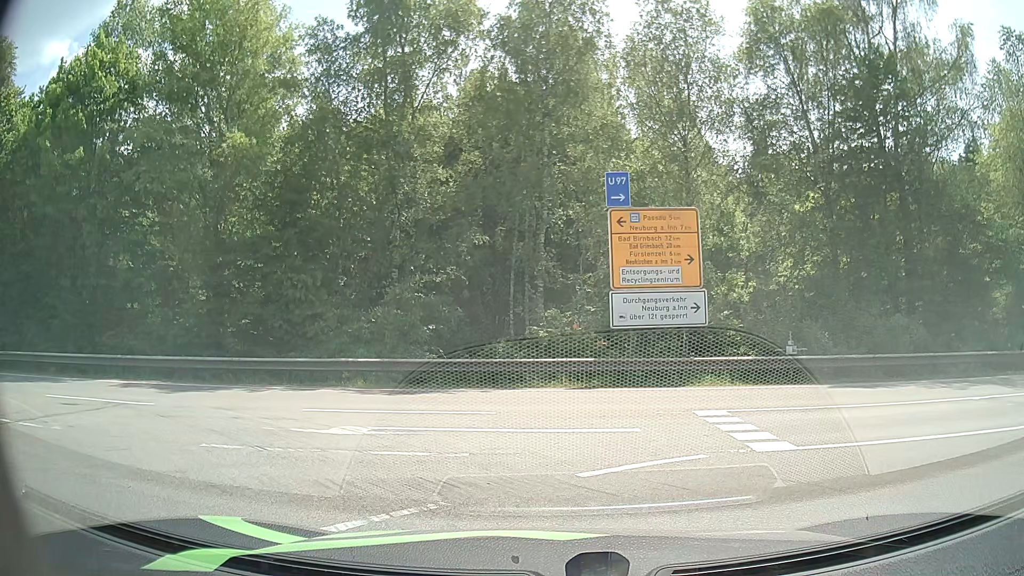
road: motorway_link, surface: asphalt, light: Day
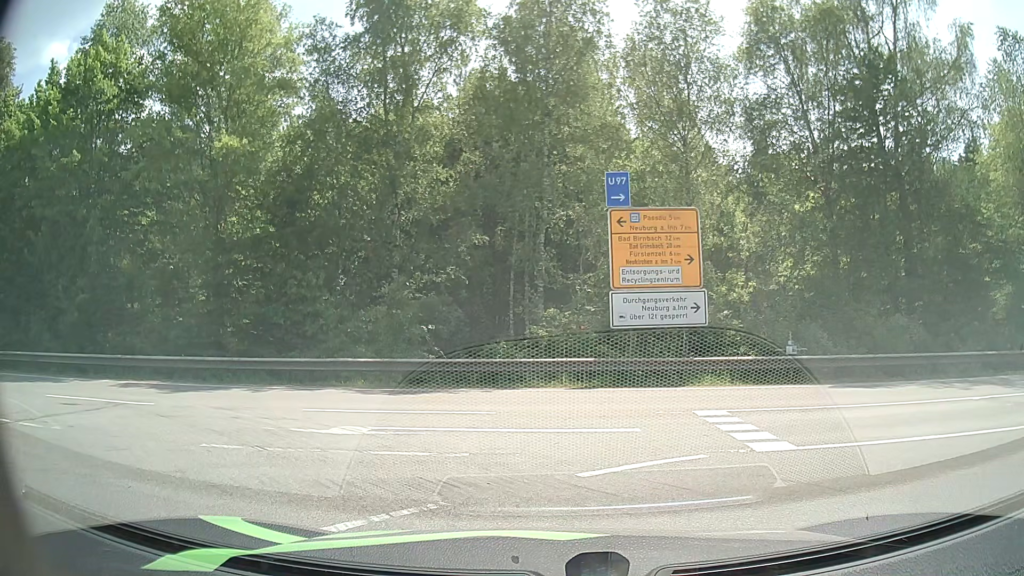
(0.0, 0.0) m; 0°
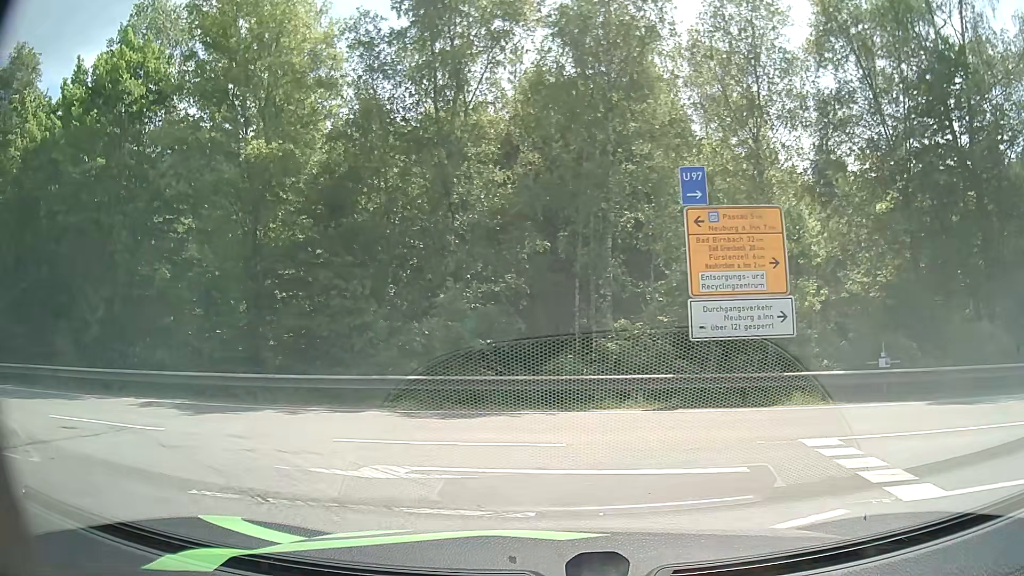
(-0.1, +1.9) m; -7°
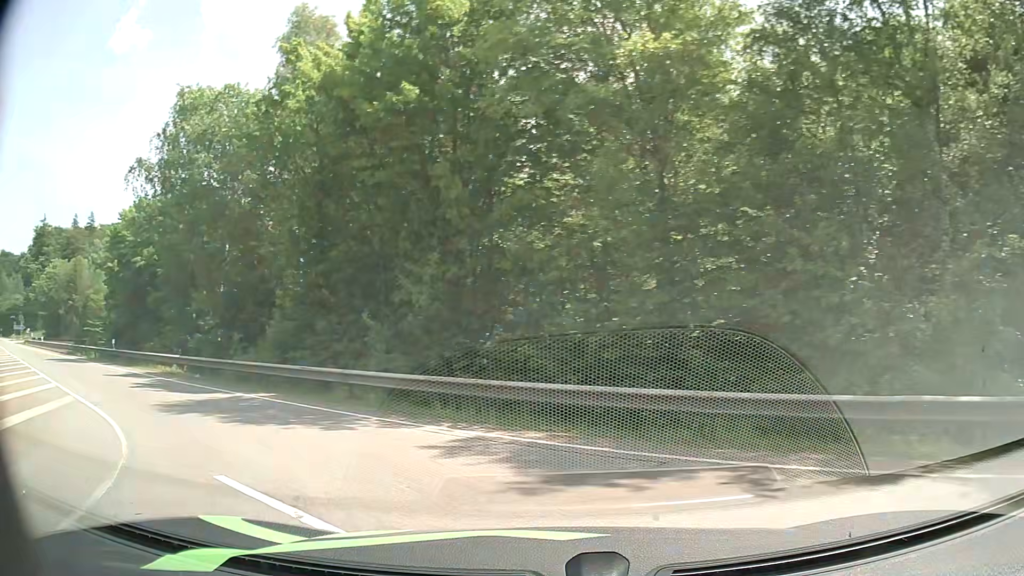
(-2.1, +6.8) m; -37°
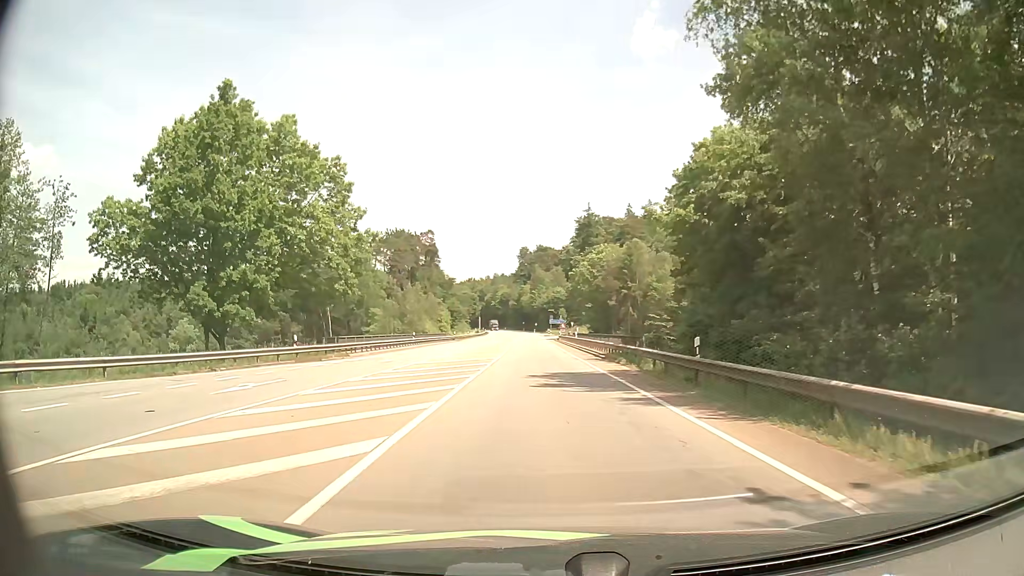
(-10.8, +16.8) m; -48°
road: secondary
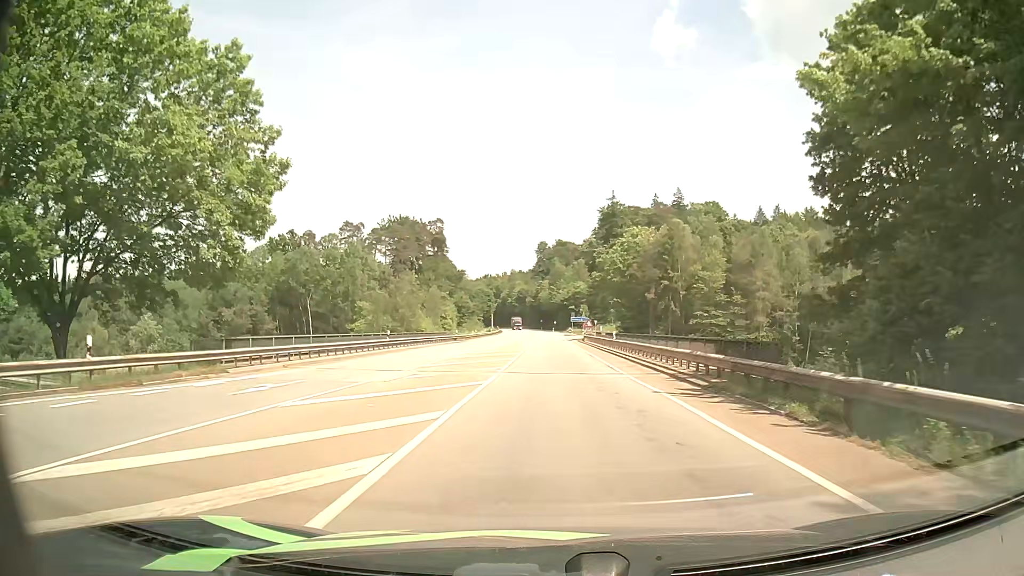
(-0.3, +18.1) m; -1°
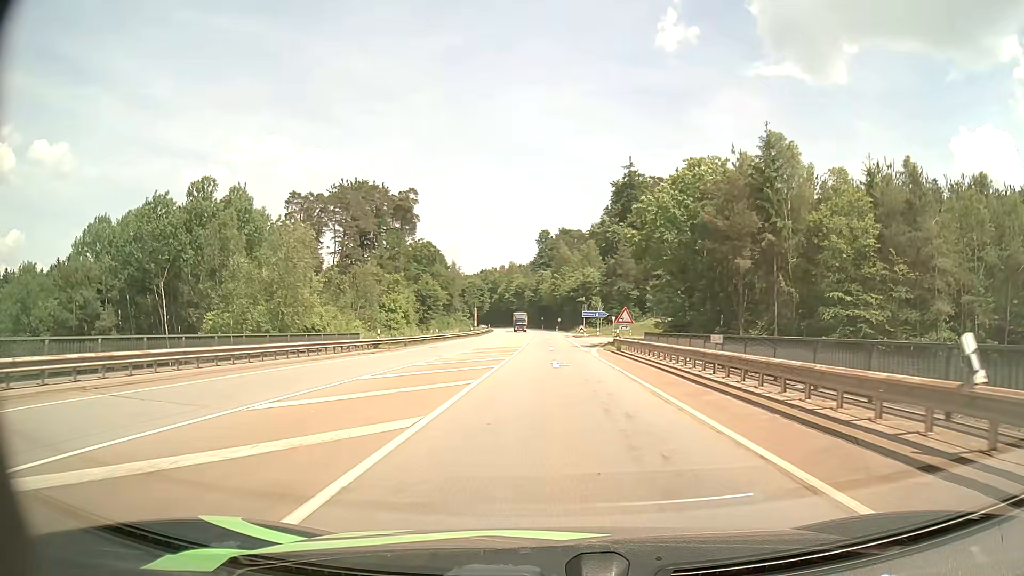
(-0.1, +38.0) m; -1°
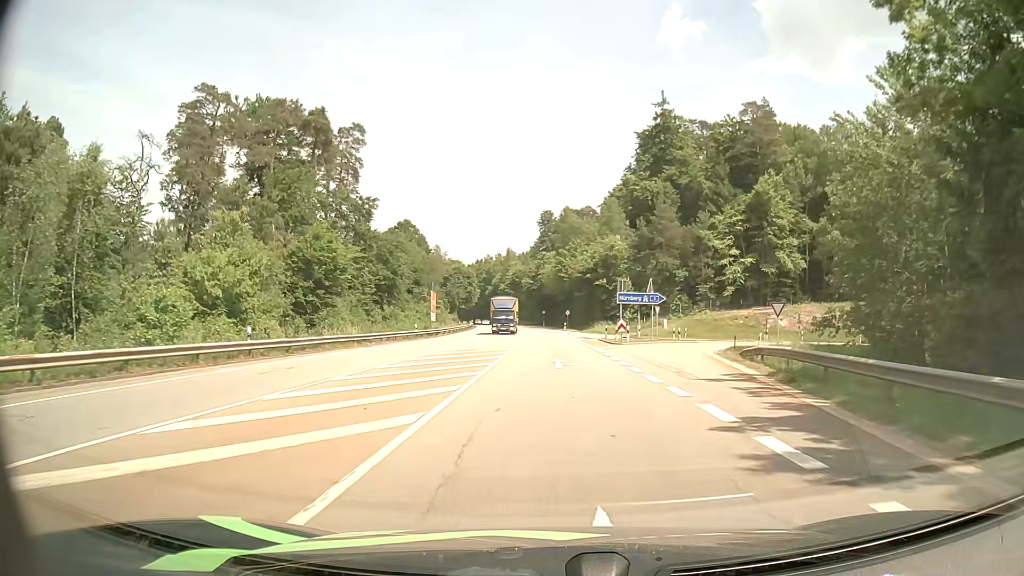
(-0.1, +44.0) m; 0°
(0, +10) (0, +20) (0, +30) (0, +40) (0, +50) (0, +60) (0, +70) (-1, +80) (-1, +90) (-2, +100) m
